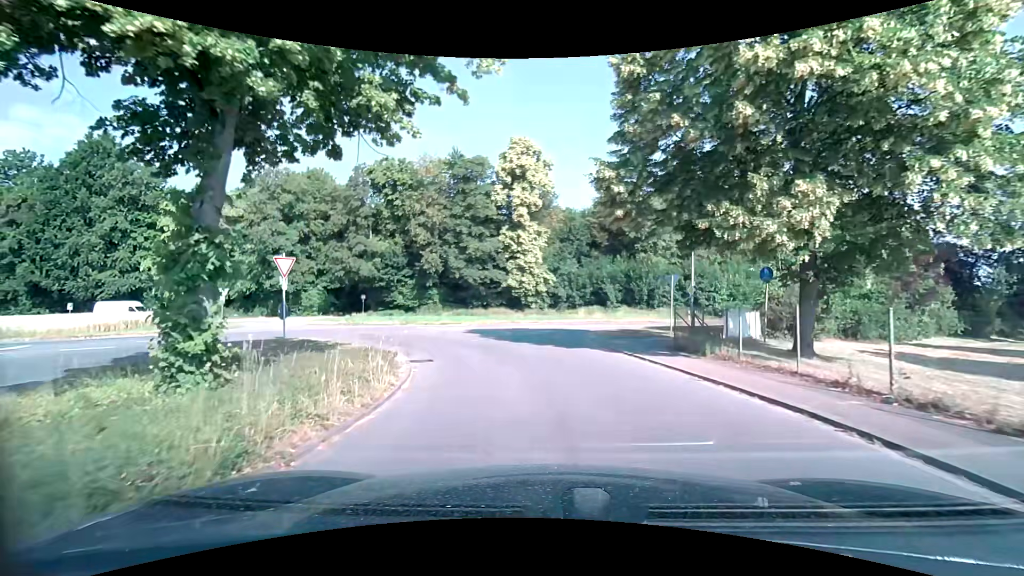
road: unclassified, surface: asphalt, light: Day
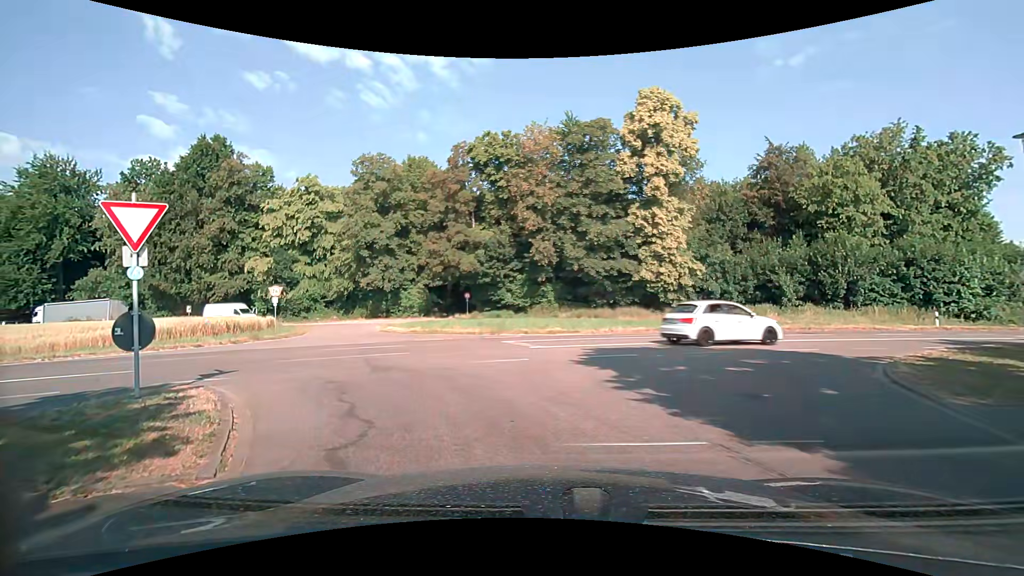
(-1.2, +11.5) m; -14°
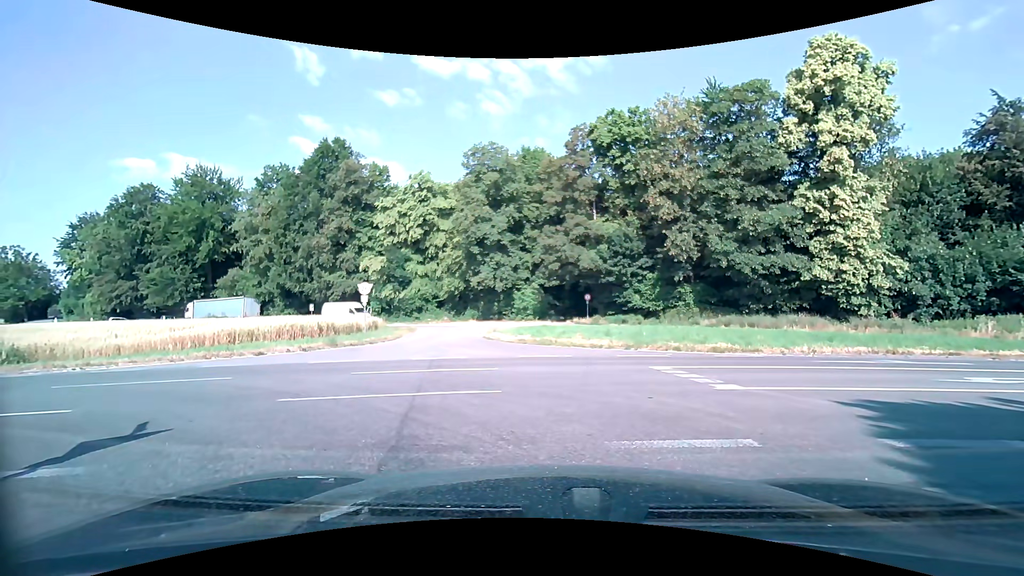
(-0.7, +6.0) m; -13°
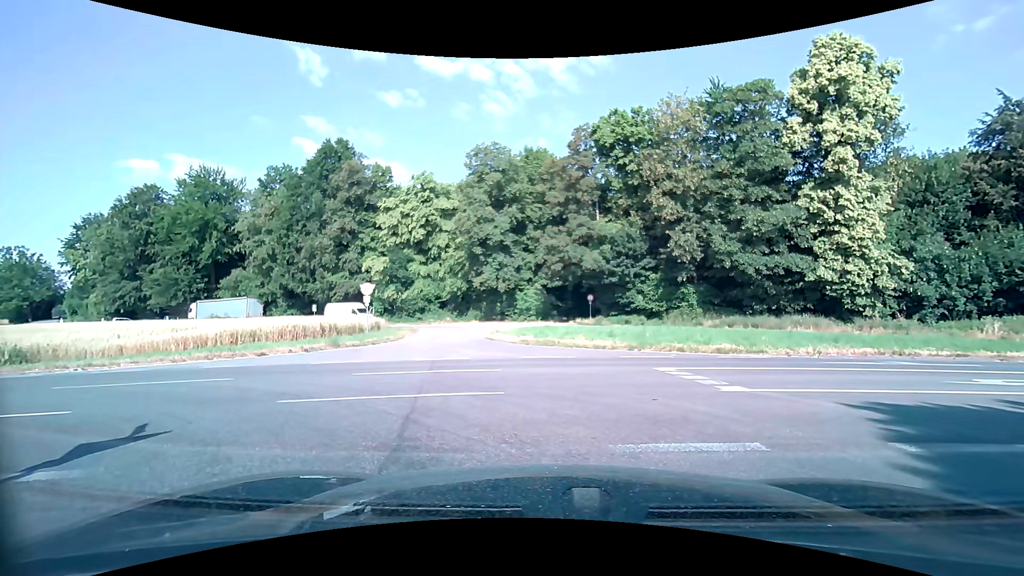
(0.0, +0.1) m; 0°
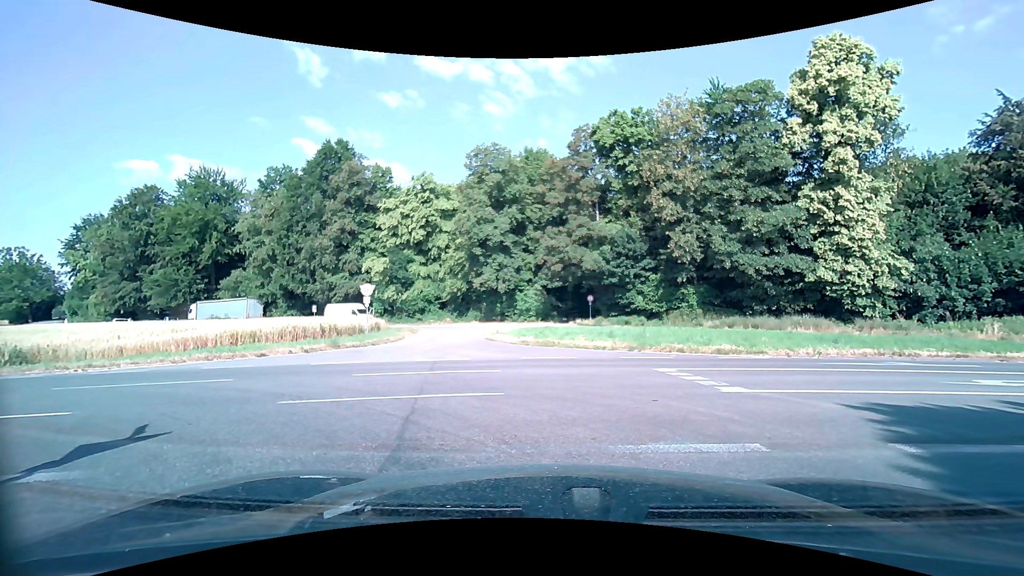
(0.0, +0.1) m; 0°
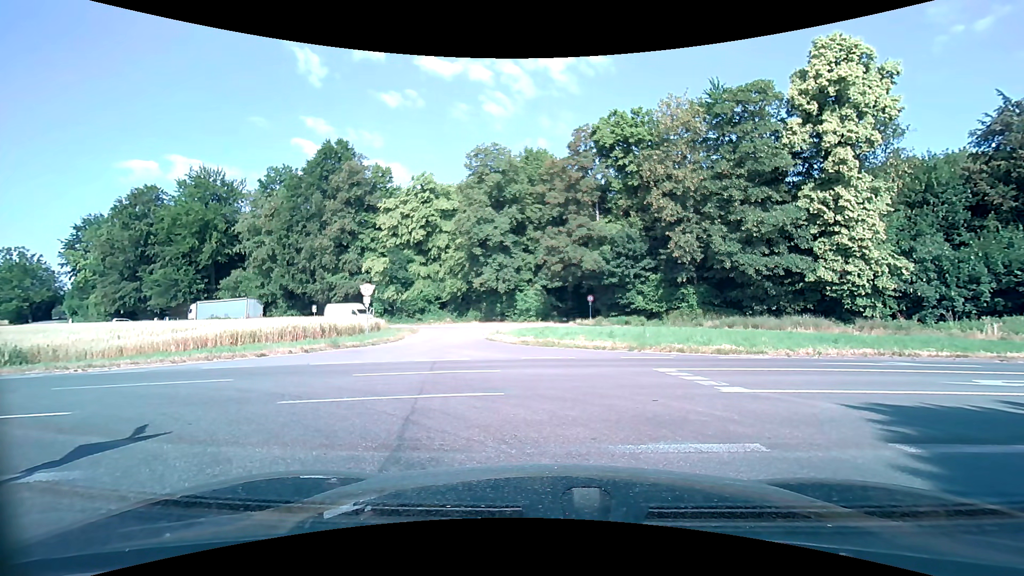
(0.0, 0.0) m; 0°
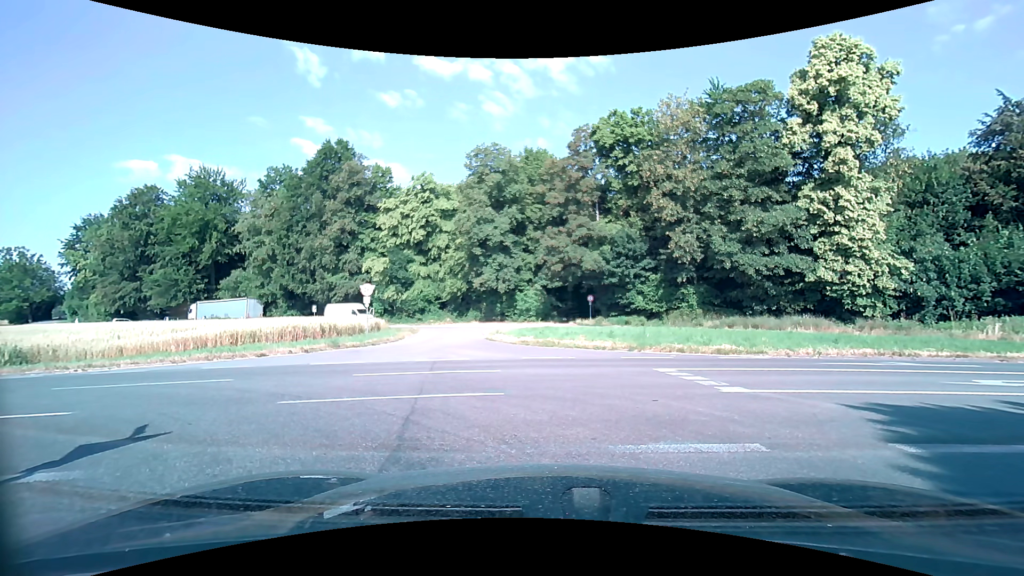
(0.0, 0.0) m; 0°
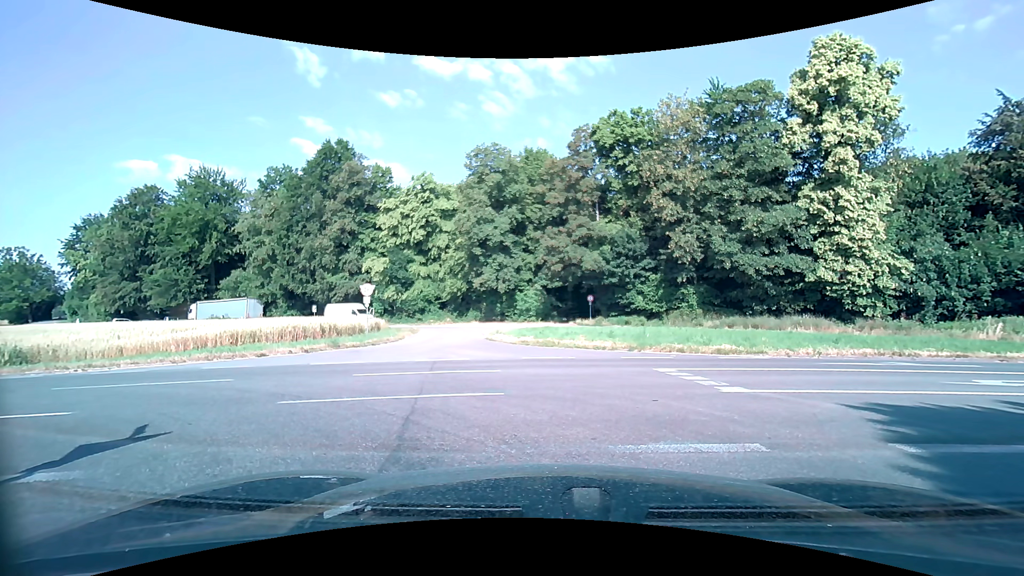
(0.0, 0.0) m; 0°
(-3, +9) (-13, +12) (-23, +12) (-33, +11) (-43, +9) (-52, +8) (-62, +7) (-72, +6) (-82, +5) (-92, +4) m
